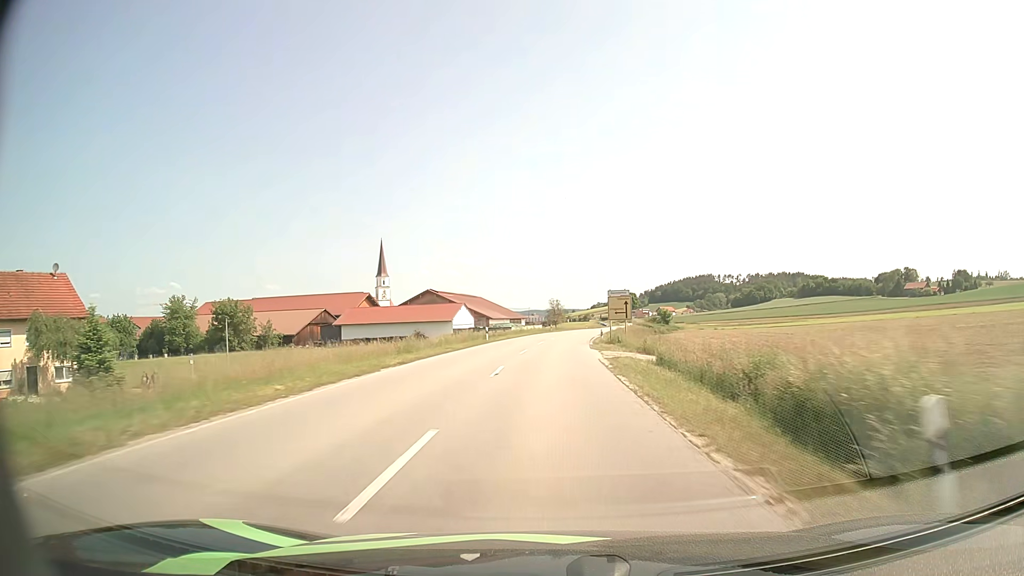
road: secondary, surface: asphalt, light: Day
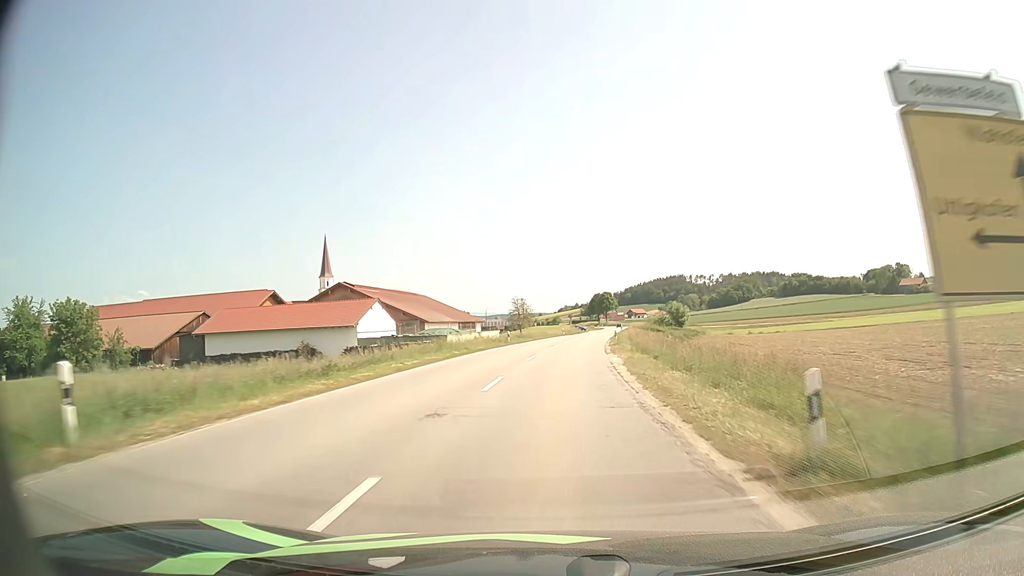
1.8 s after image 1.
(+0.7, +38.8) m; +3°
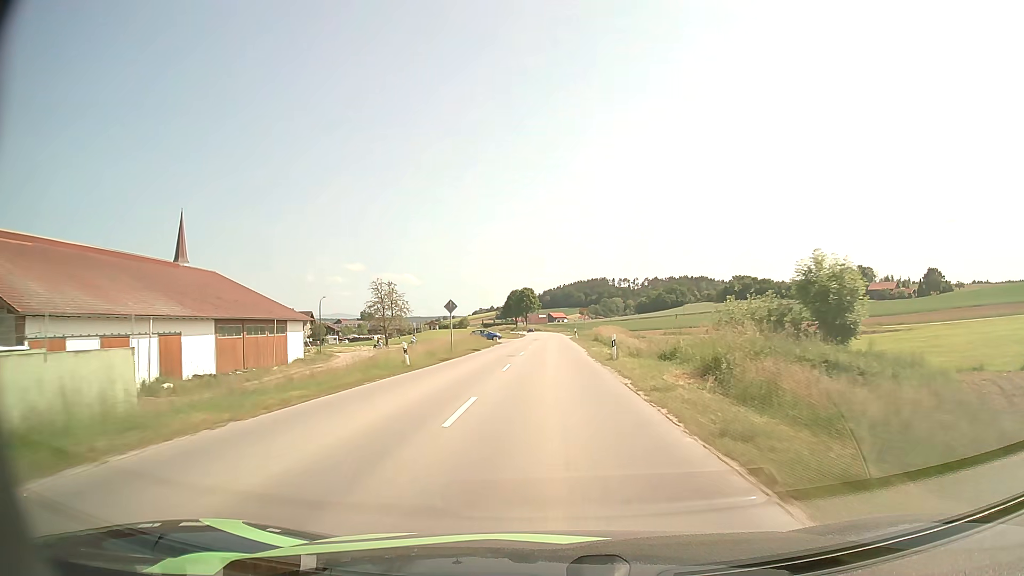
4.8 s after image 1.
(+3.8, +64.7) m; +7°
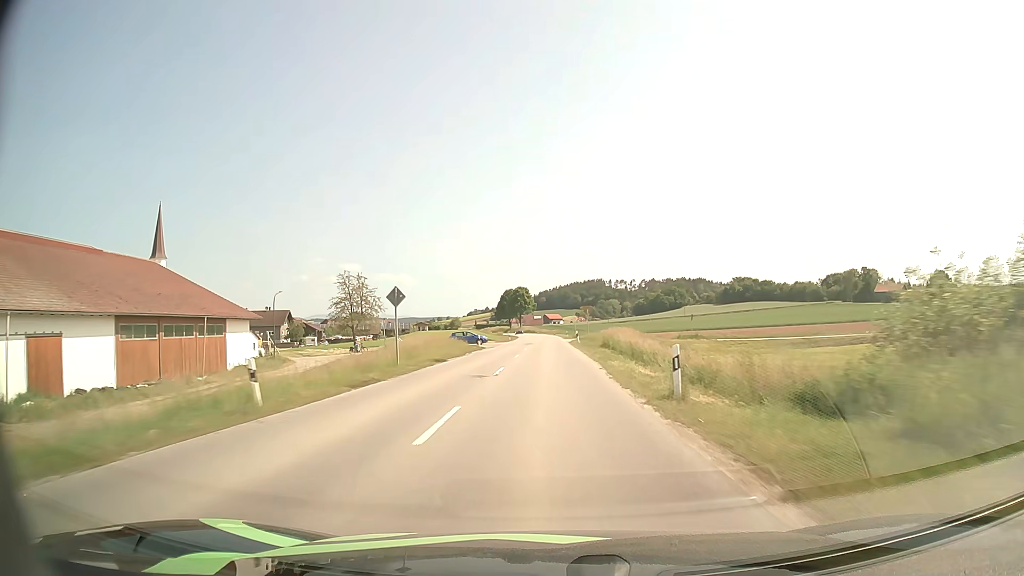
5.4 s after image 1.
(+0.1, +13.2) m; 0°
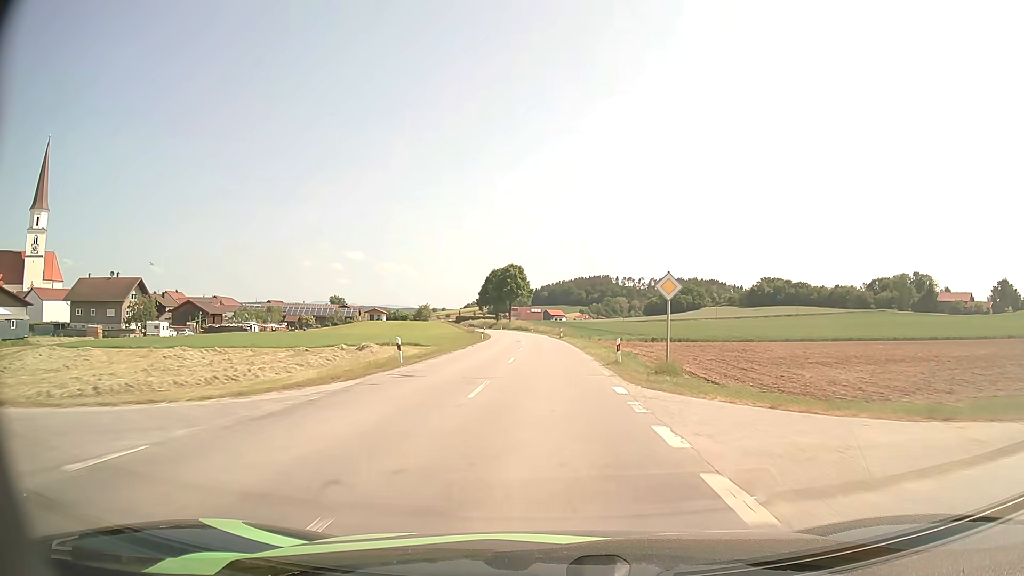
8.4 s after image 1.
(+0.1, +67.2) m; 0°
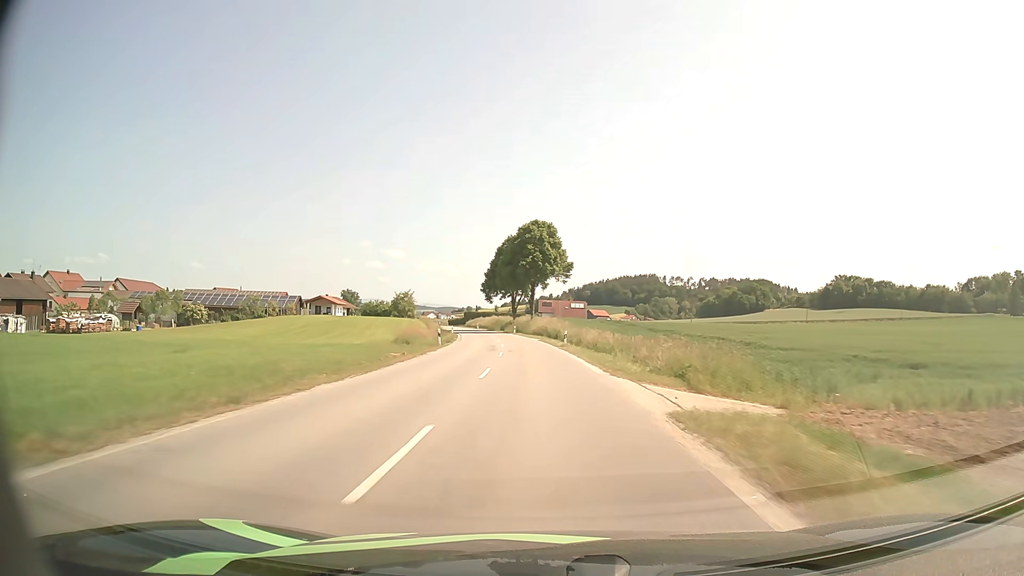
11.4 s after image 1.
(-1.4, +67.9) m; -4°
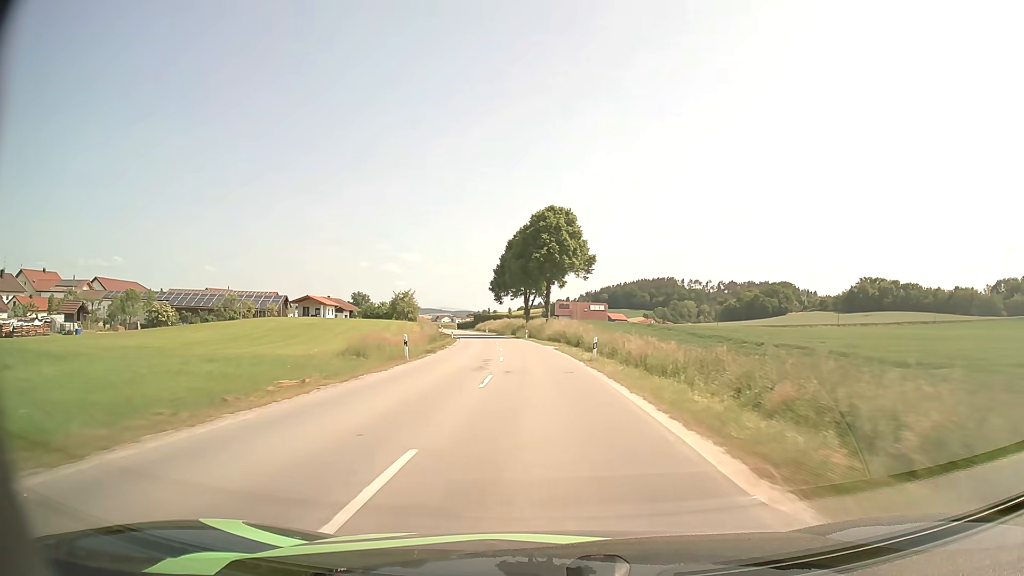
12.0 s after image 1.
(-0.2, +13.7) m; -1°
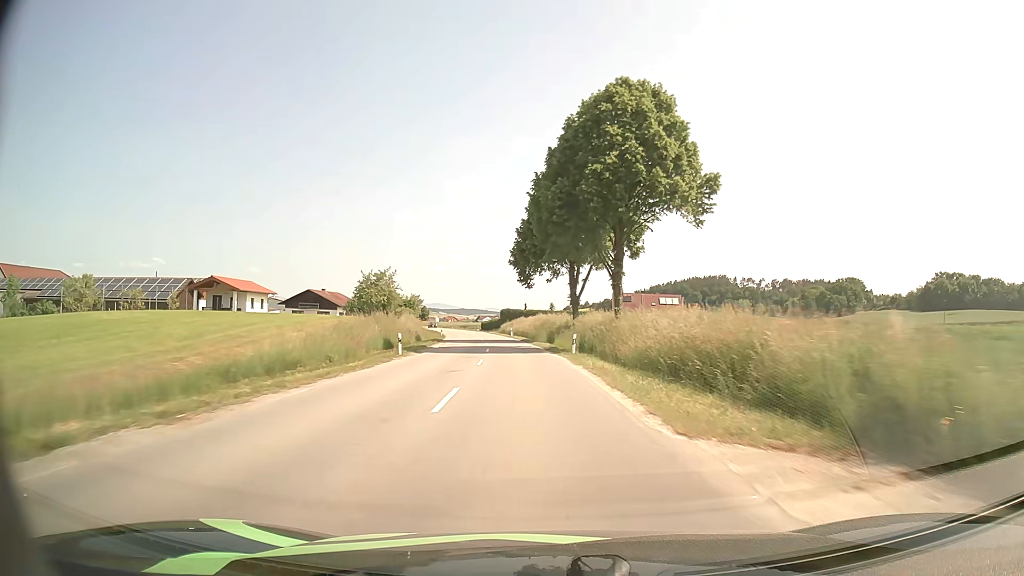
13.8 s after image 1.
(-1.3, +41.4) m; -4°
(0, +10) (0, +20) (-1, +30) (-2, +40) (-3, +50) (-4, +60) (-6, +70) (-7, +80) (-9, +89) (-11, +99) m
